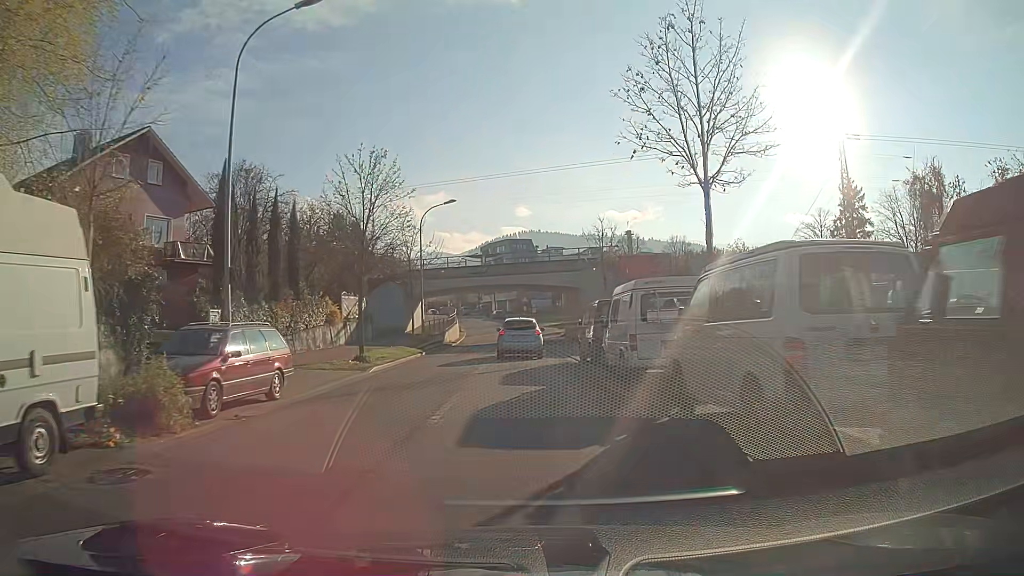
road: secondary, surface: asphalt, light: Day
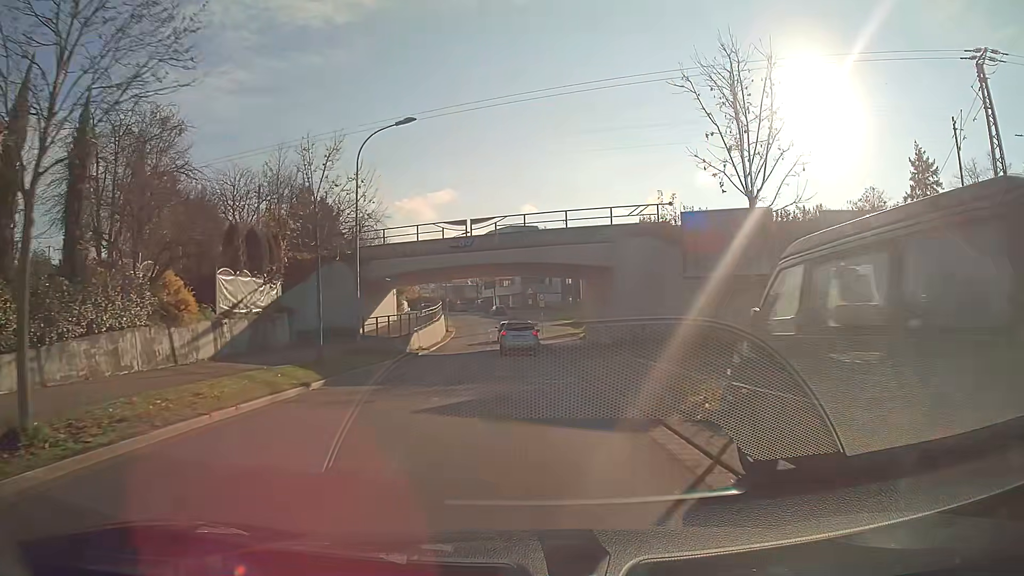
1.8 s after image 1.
(-0.1, +17.8) m; -1°
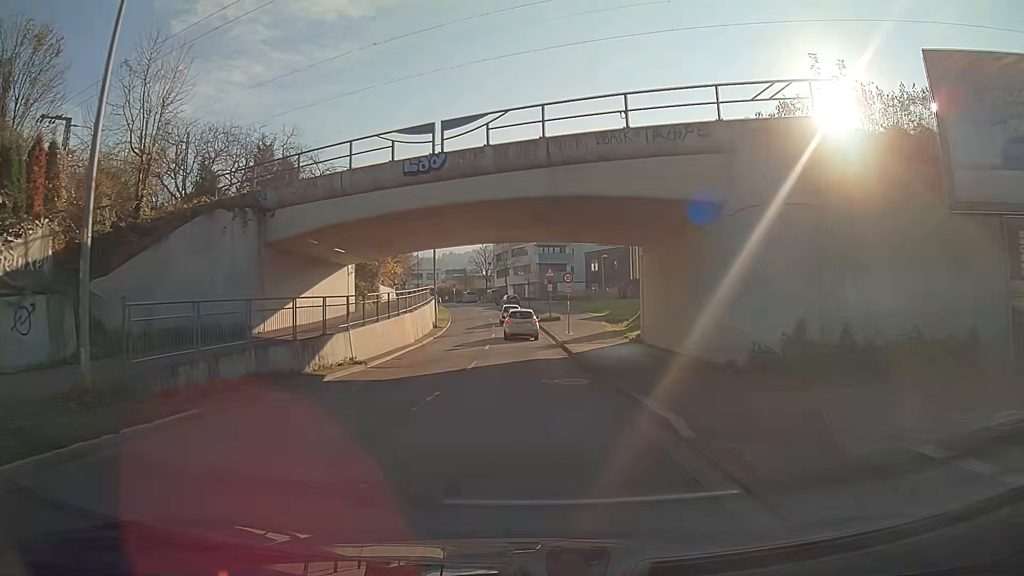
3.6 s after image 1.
(-0.2, +17.8) m; -2°
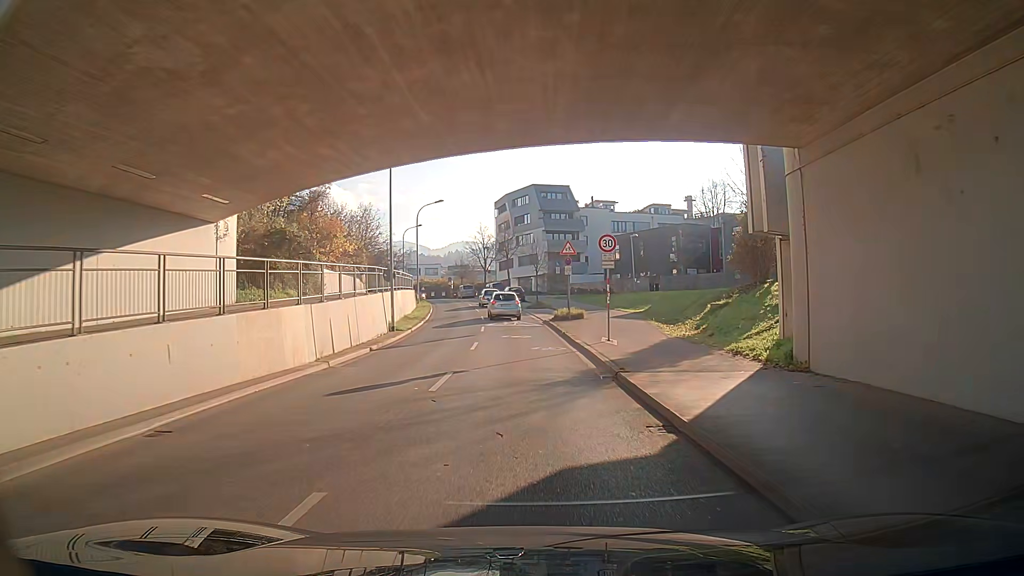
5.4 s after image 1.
(-0.2, +16.6) m; -2°
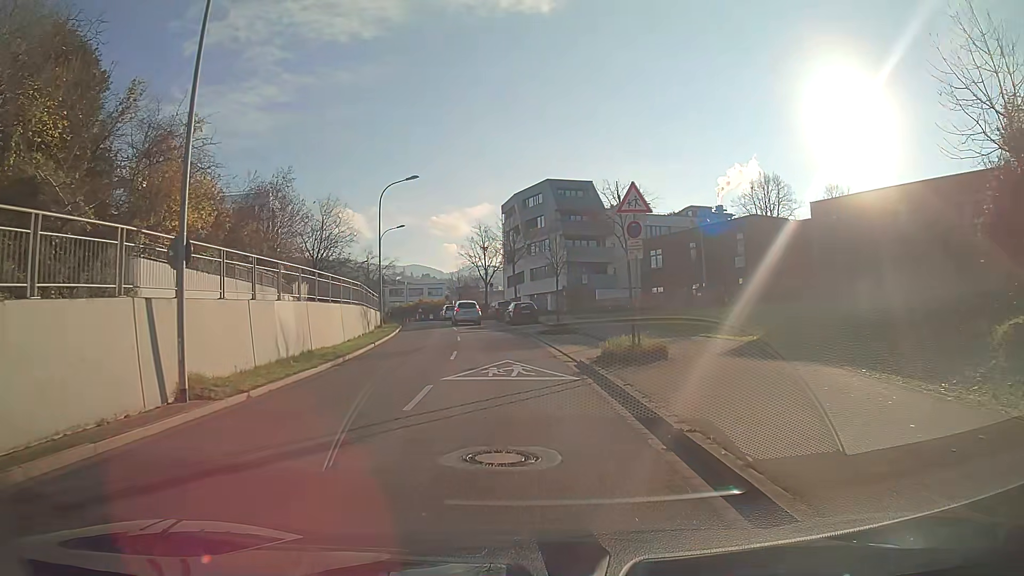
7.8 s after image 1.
(-0.1, +19.4) m; 0°
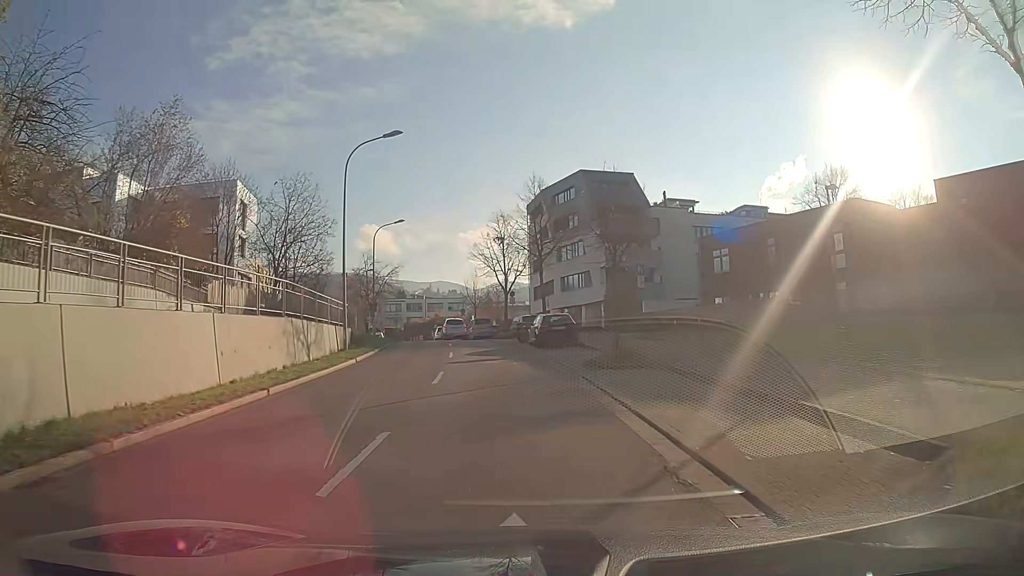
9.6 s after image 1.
(-0.2, +13.5) m; -2°
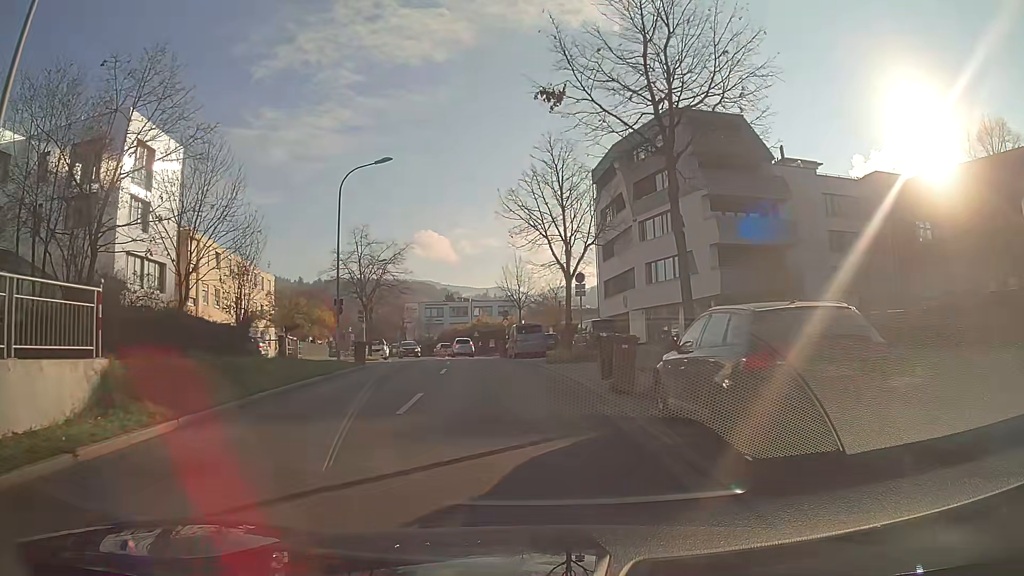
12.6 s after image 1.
(-0.9, +22.3) m; -5°
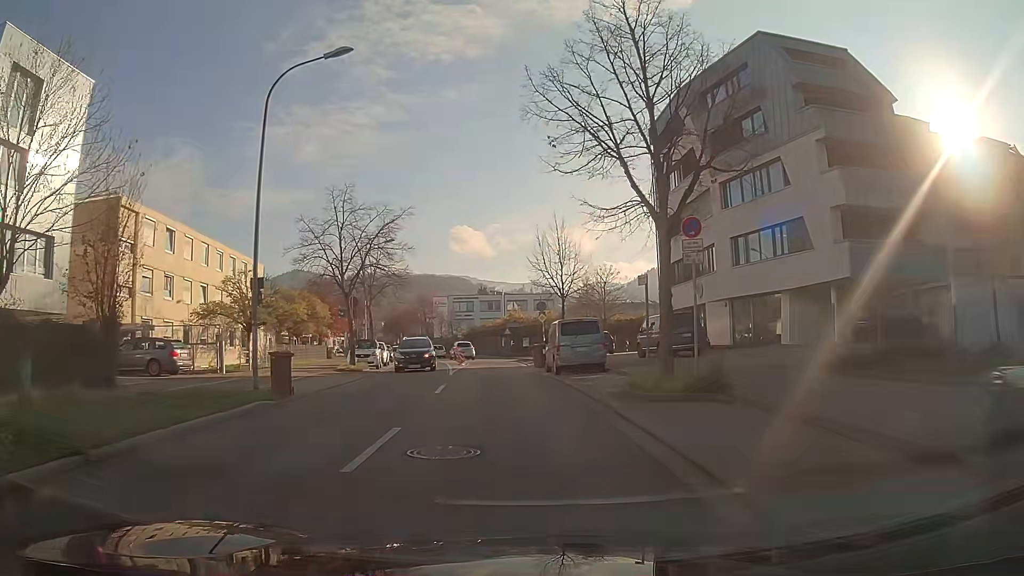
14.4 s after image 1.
(-0.4, +13.0) m; -3°
(0, +10) (-1, +20) (-2, +30) (-3, +40) (-4, +50) (-6, +60) (-9, +69) (-12, +78) (-16, +88) (-19, +98) m
